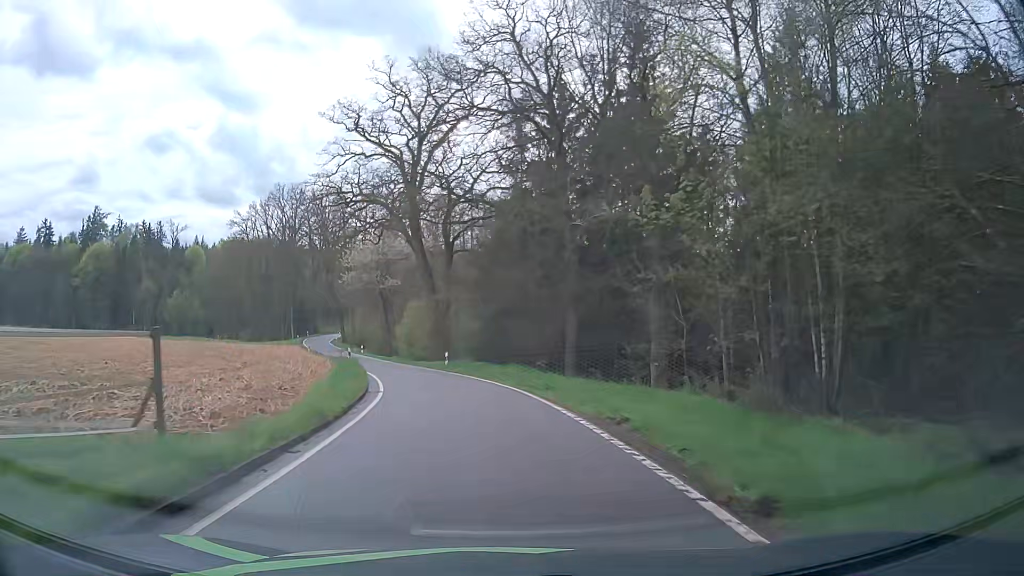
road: tertiary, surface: asphalt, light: Day
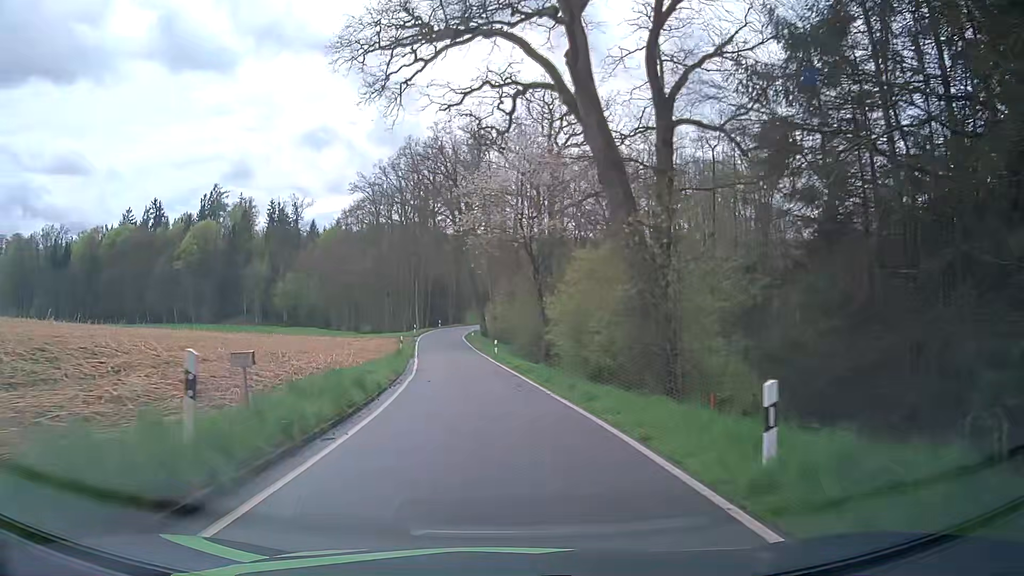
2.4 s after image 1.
(-3.3, +31.9) m; -15°
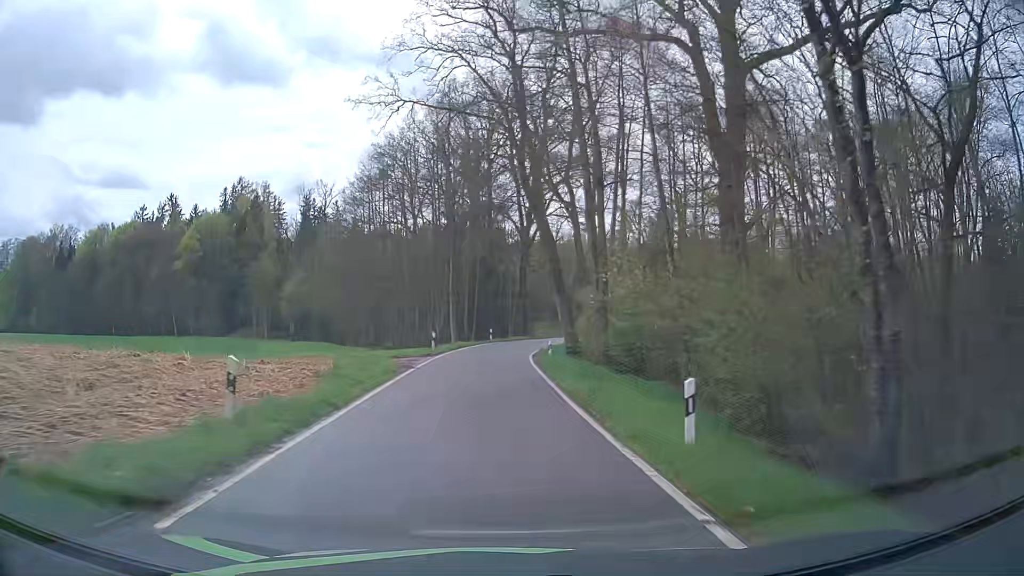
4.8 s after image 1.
(-1.7, +33.9) m; -5°
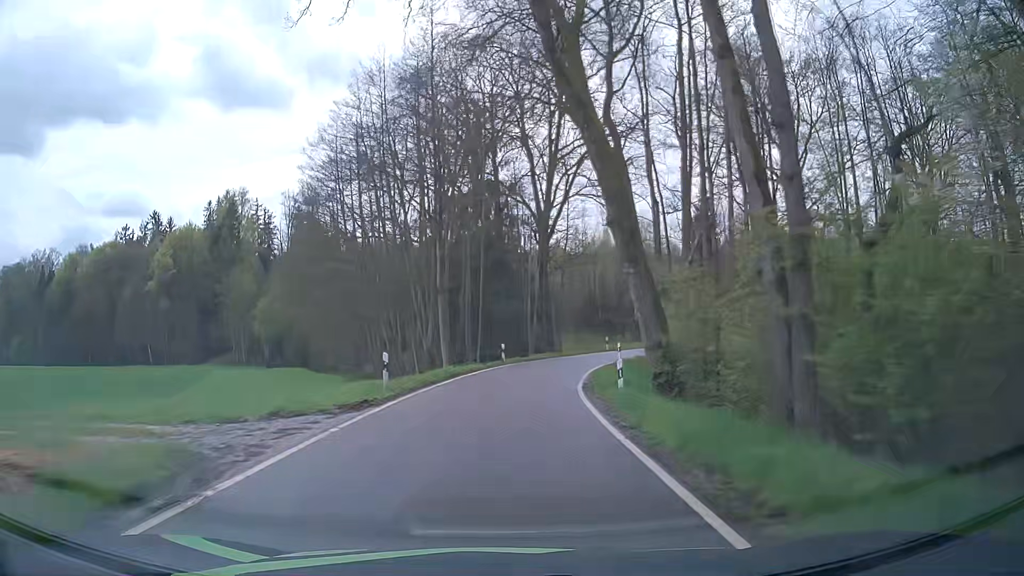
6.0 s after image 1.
(-0.2, +16.8) m; -1°
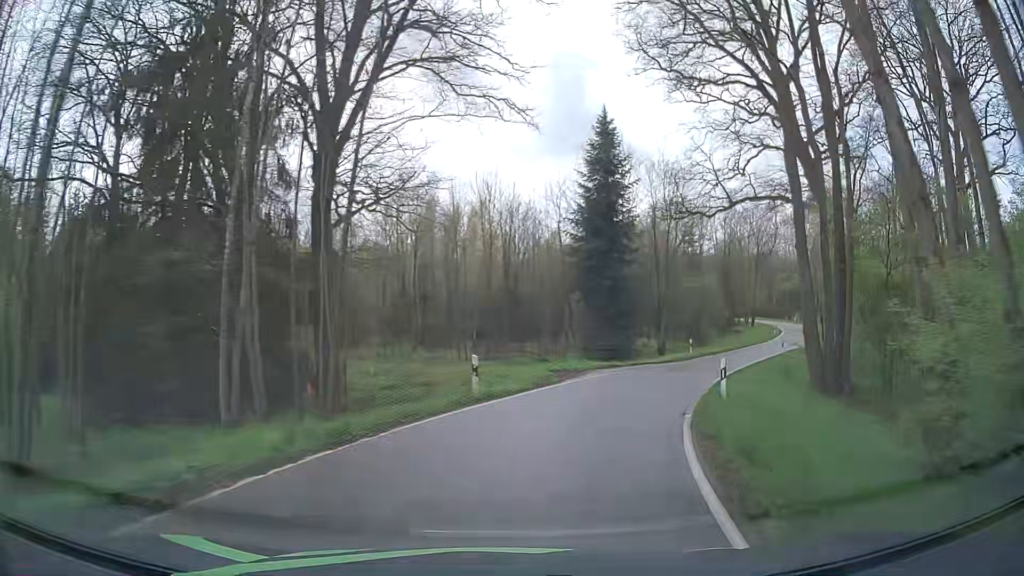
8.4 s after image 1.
(+2.0, +30.5) m; +14°
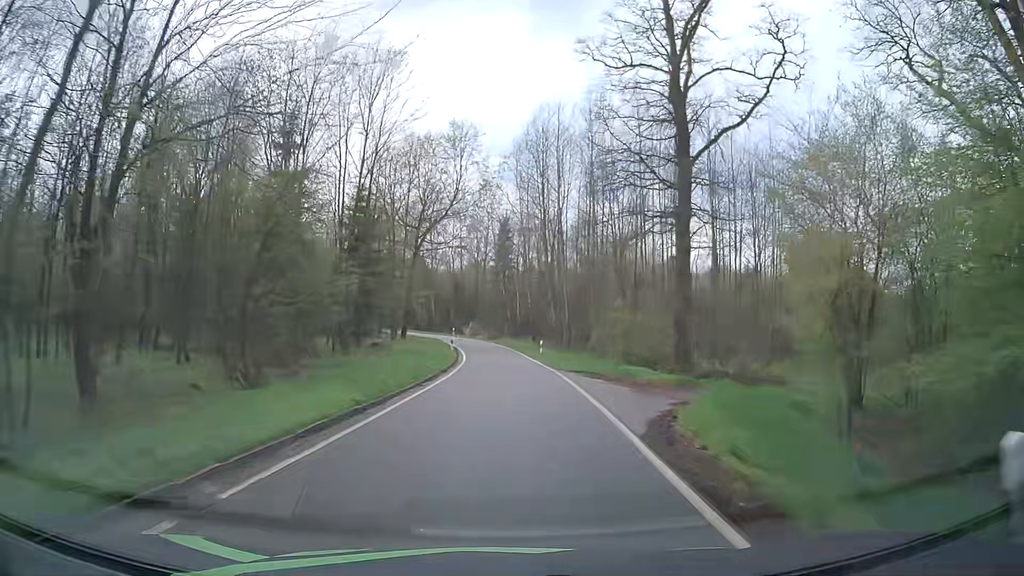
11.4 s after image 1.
(+12.1, +36.6) m; +30°
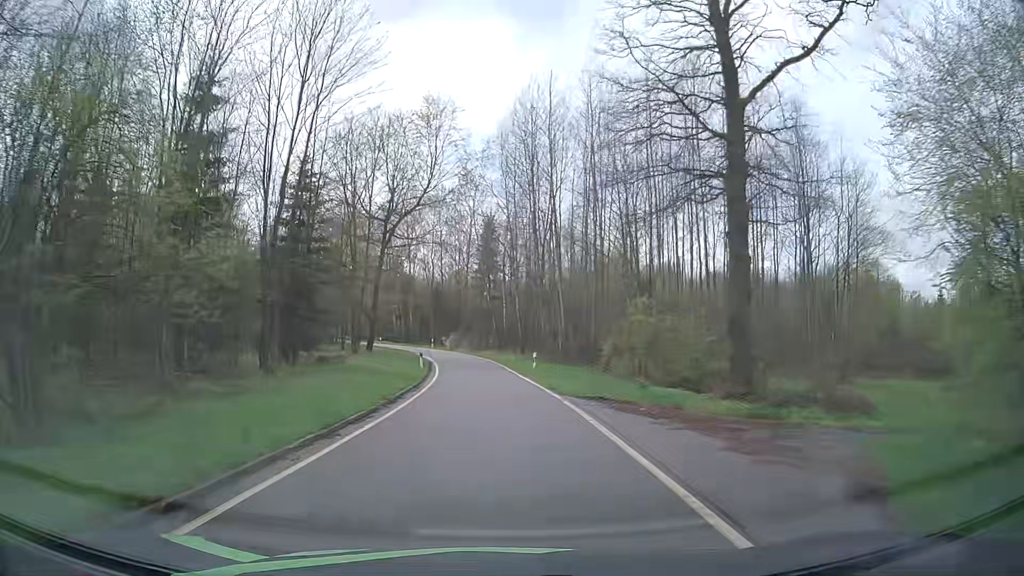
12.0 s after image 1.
(+0.3, +8.5) m; +3°
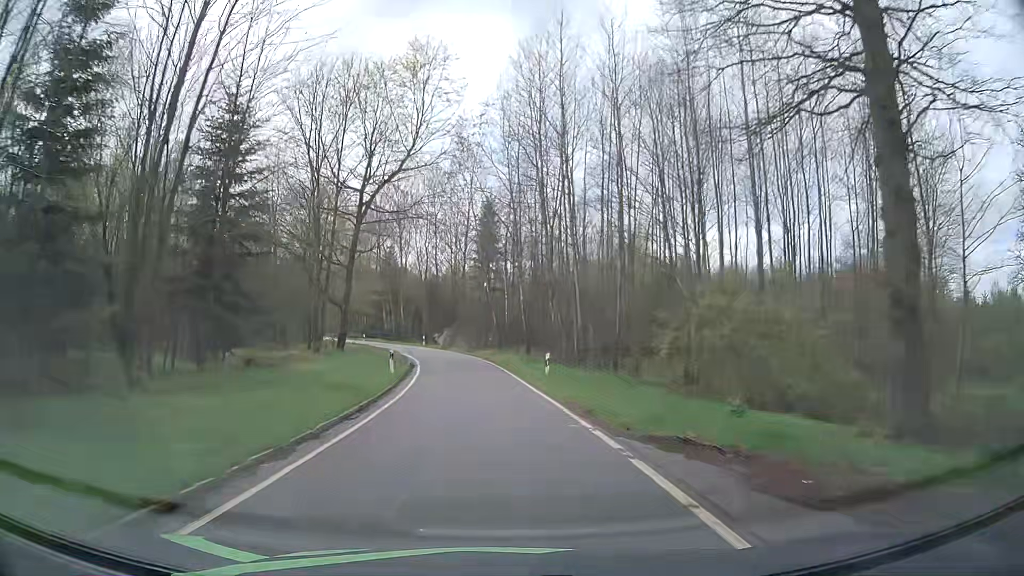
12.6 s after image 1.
(-0.1, +8.7) m; -1°
(0, +10) (0, +20) (-1, +30) (-2, +40) (-5, +50) (-8, +59) (-13, +68) (-17, +77) (-23, +85) (-28, +94) m
